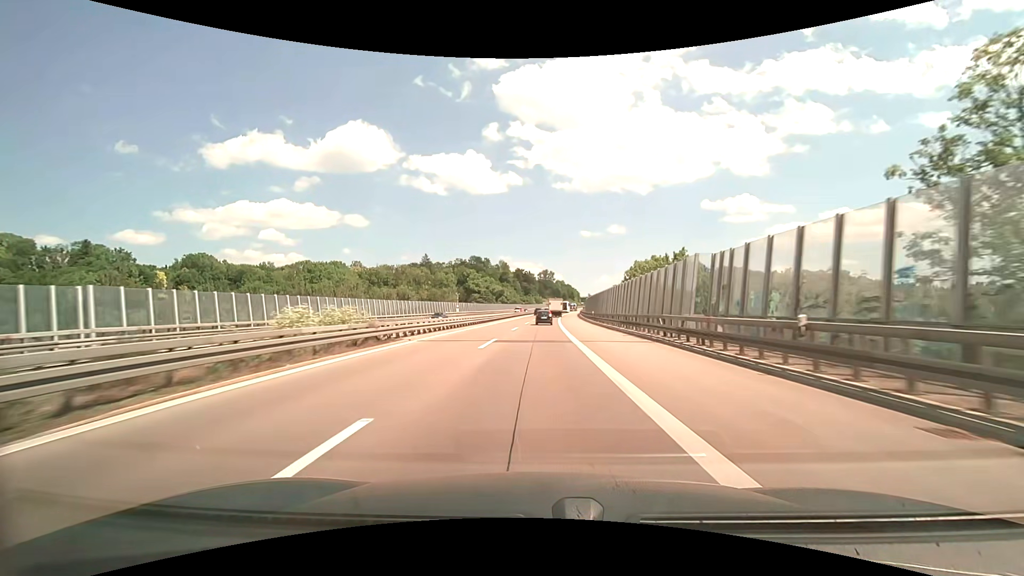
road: motorway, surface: asphalt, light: Day
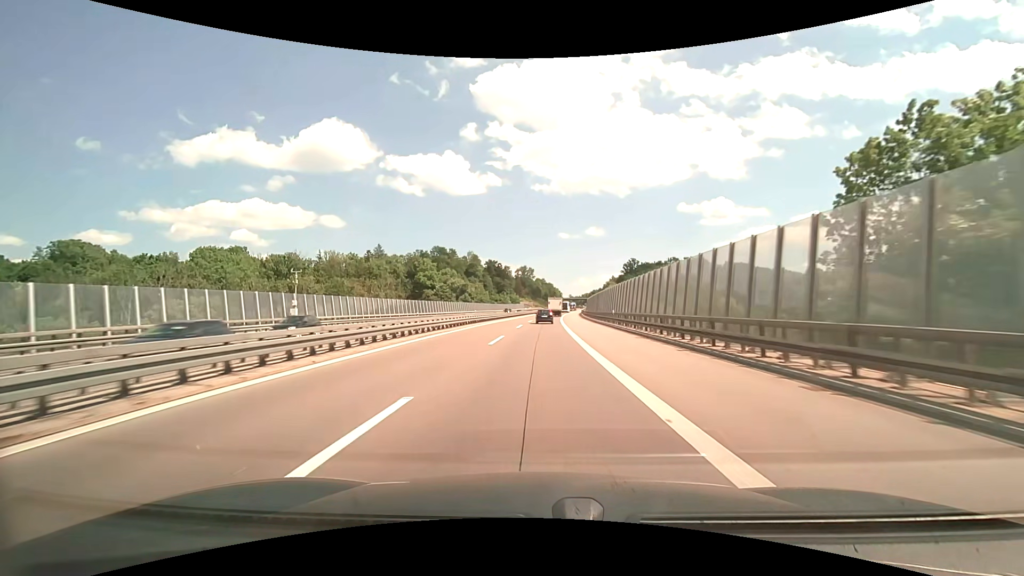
(+1.2, +70.5) m; +3°
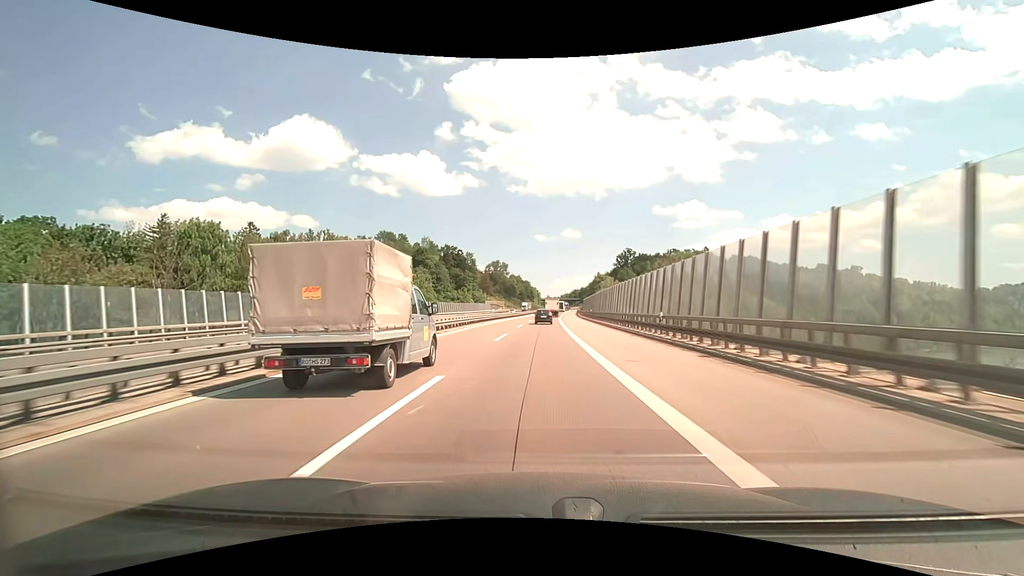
(+1.3, +69.4) m; +2°
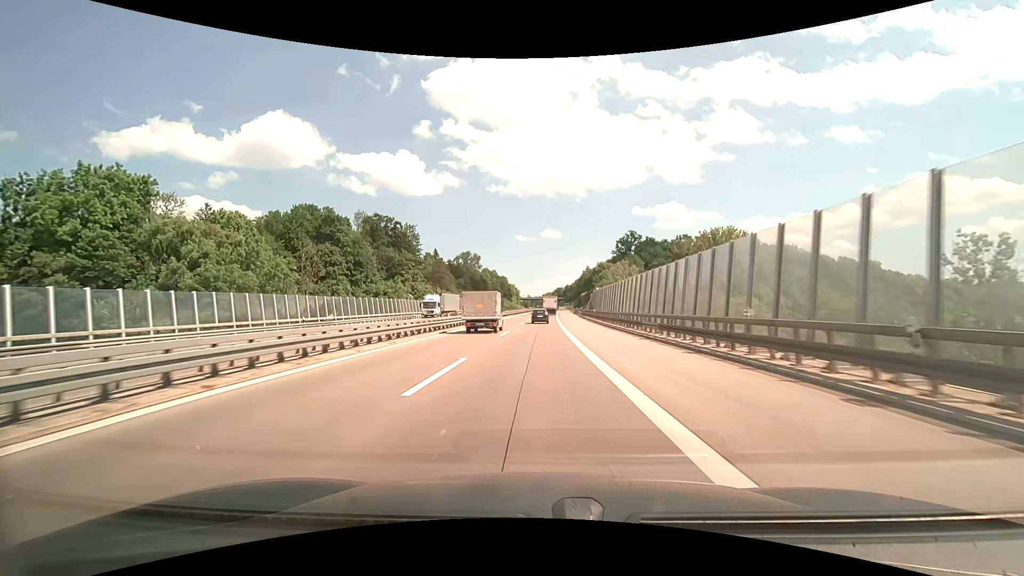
(+1.5, +67.9) m; +2°
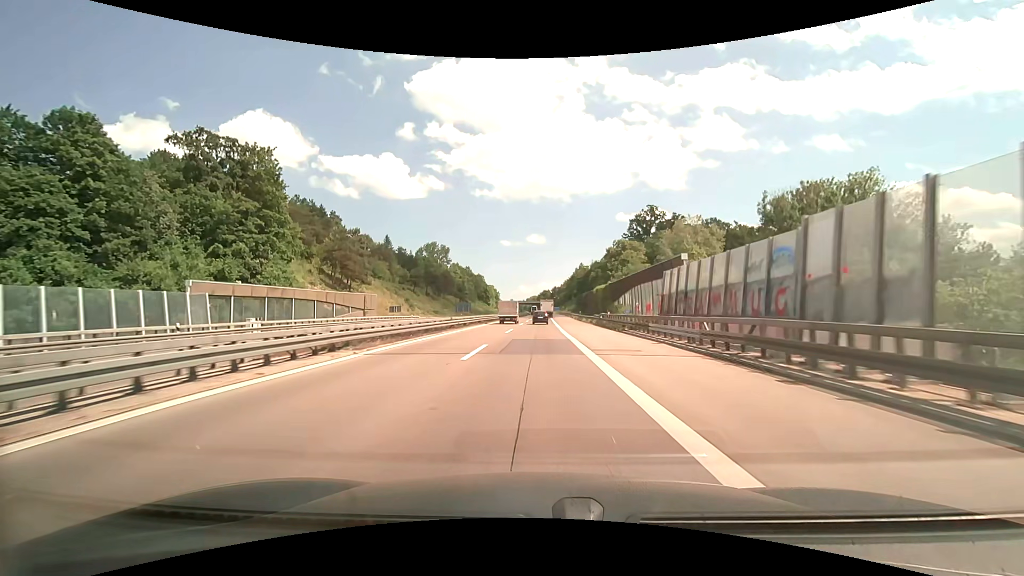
(+1.0, +66.2) m; +2°
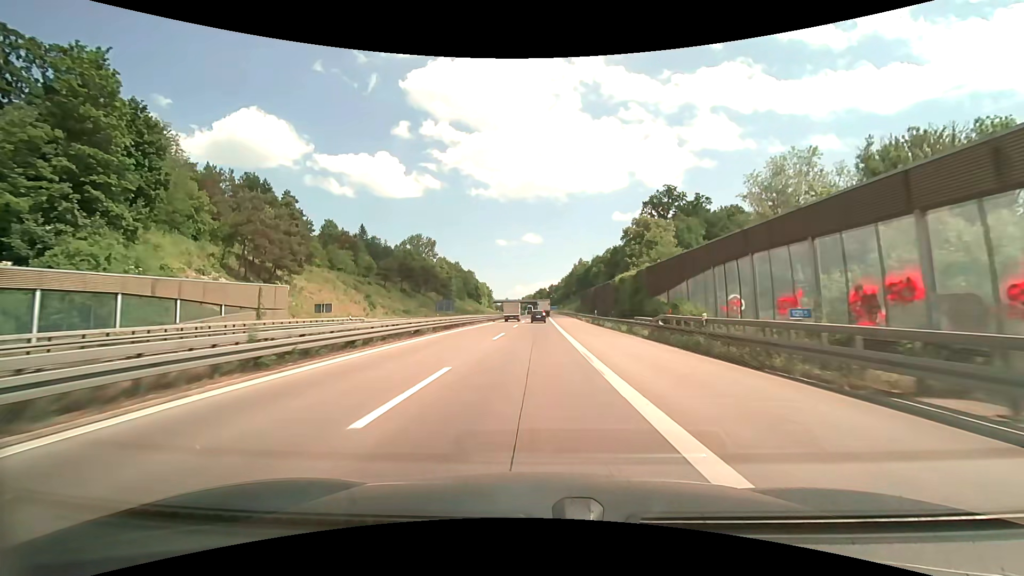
(+0.1, +25.9) m; 0°
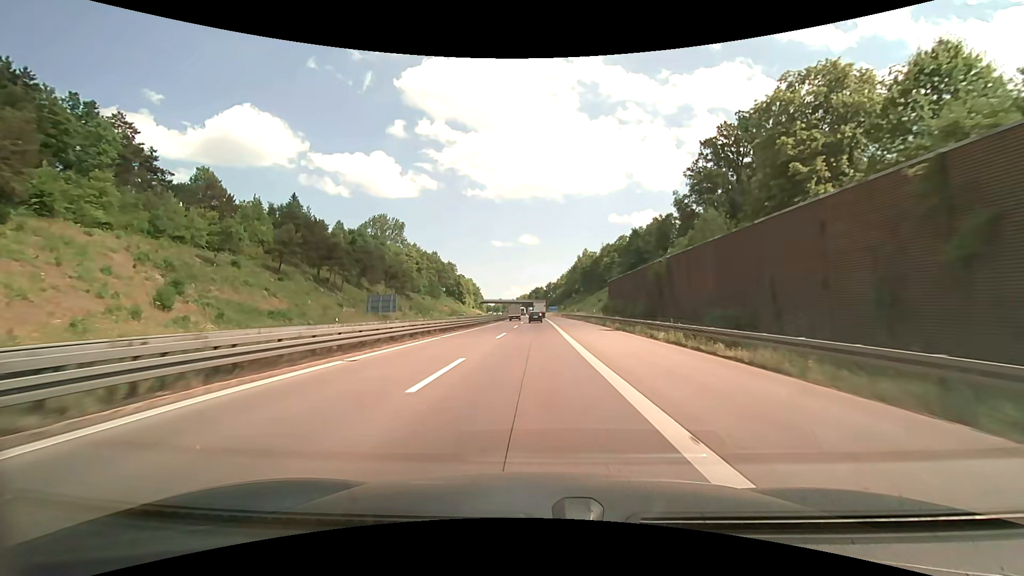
(+0.2, +51.5) m; 0°
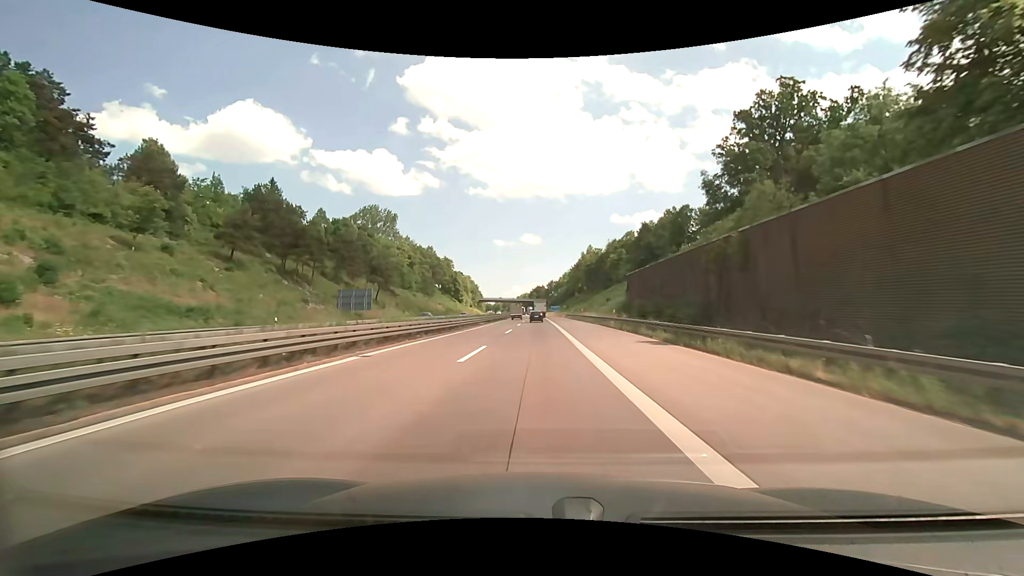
(0.0, +12.9) m; 0°
(0, +10) (0, +20) (0, +30) (0, +40) (0, +50) (0, +60) (0, +70) (0, +80) (0, +90) (0, +100) m
